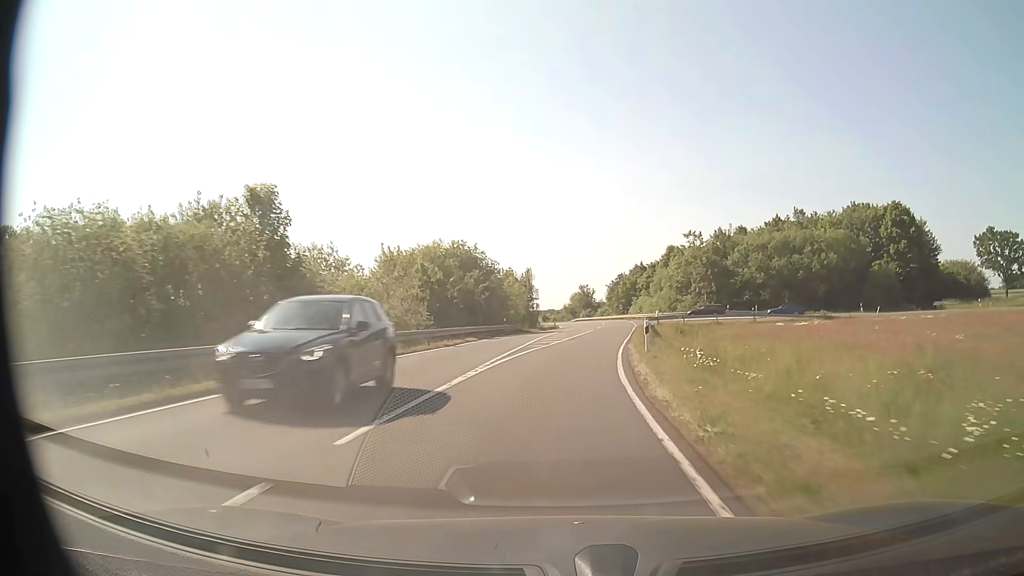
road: secondary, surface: asphalt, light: Day
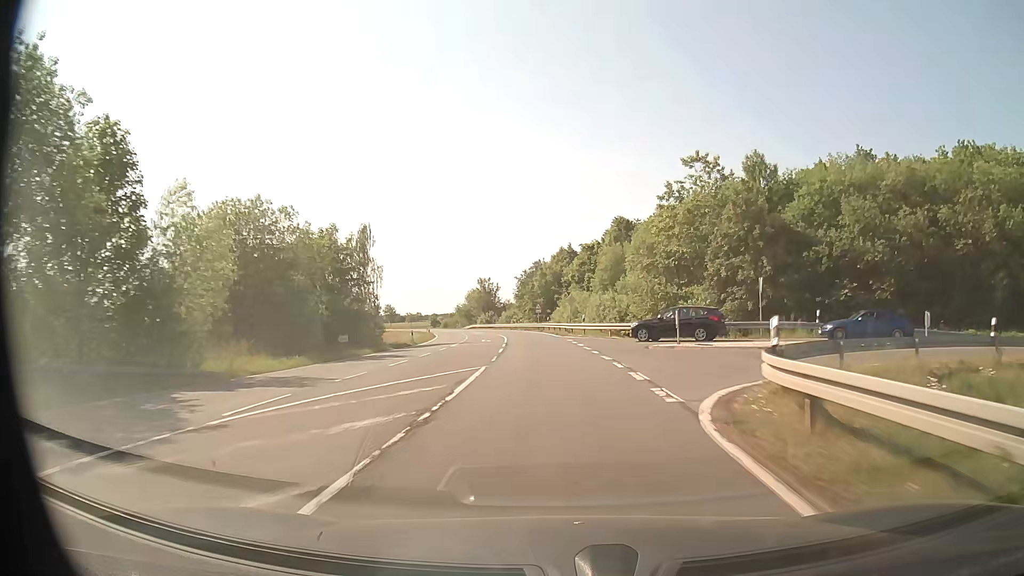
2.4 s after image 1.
(+3.7, +49.8) m; +8°
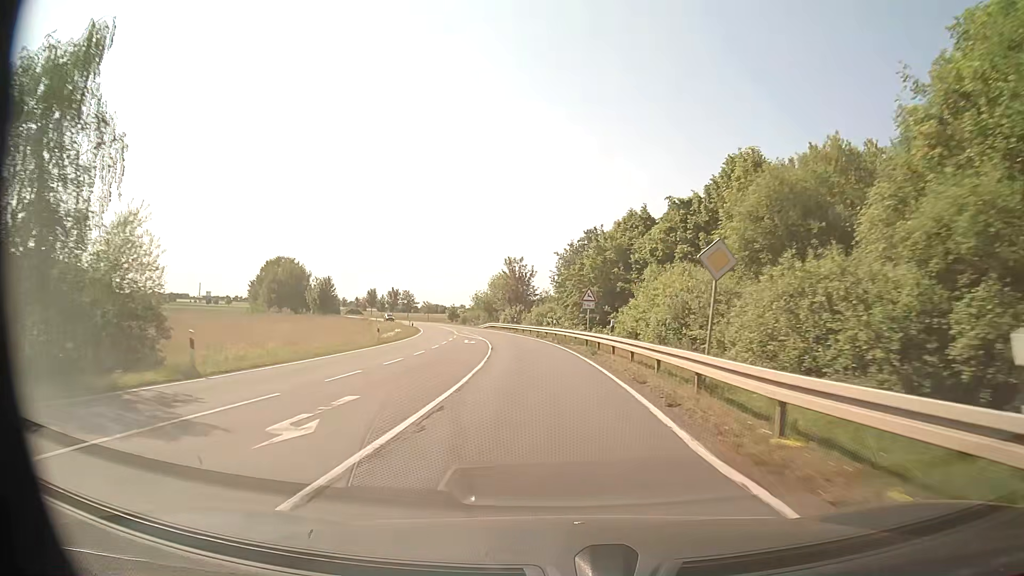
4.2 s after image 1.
(-0.8, +37.7) m; -4°
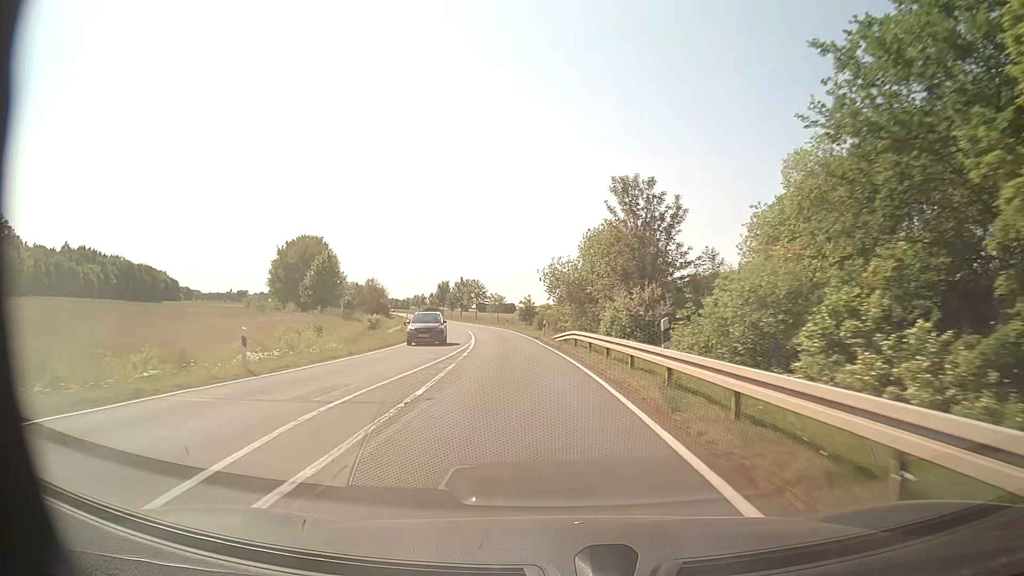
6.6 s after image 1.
(-3.6, +50.8) m; -9°
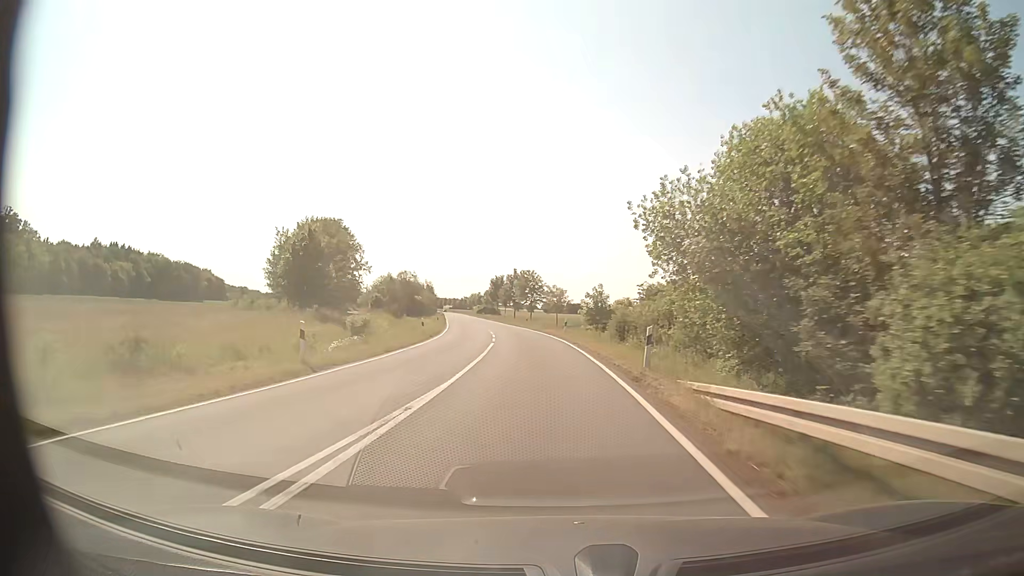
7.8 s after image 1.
(-1.3, +25.9) m; -6°
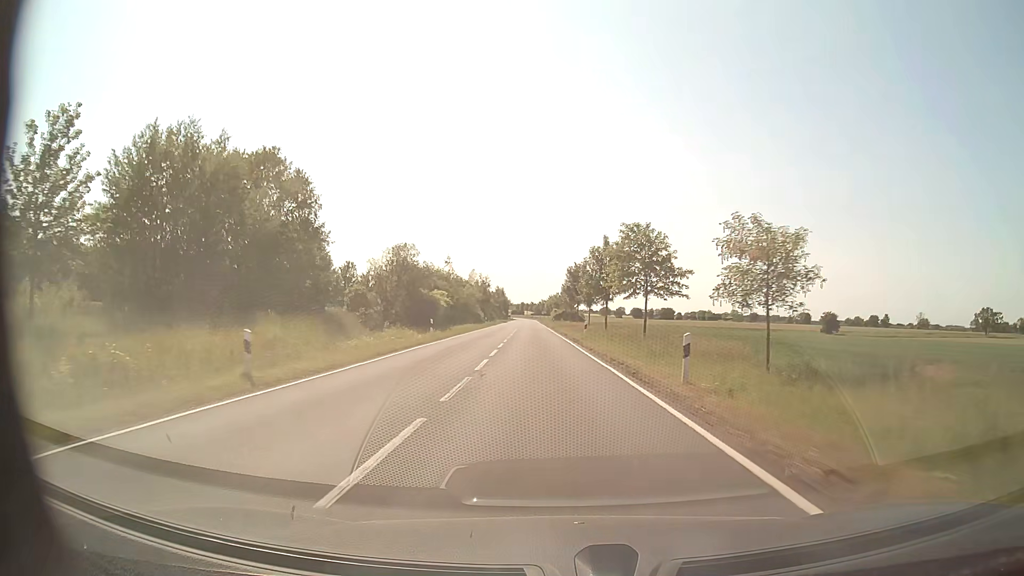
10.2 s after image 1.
(-3.7, +52.8) m; -7°
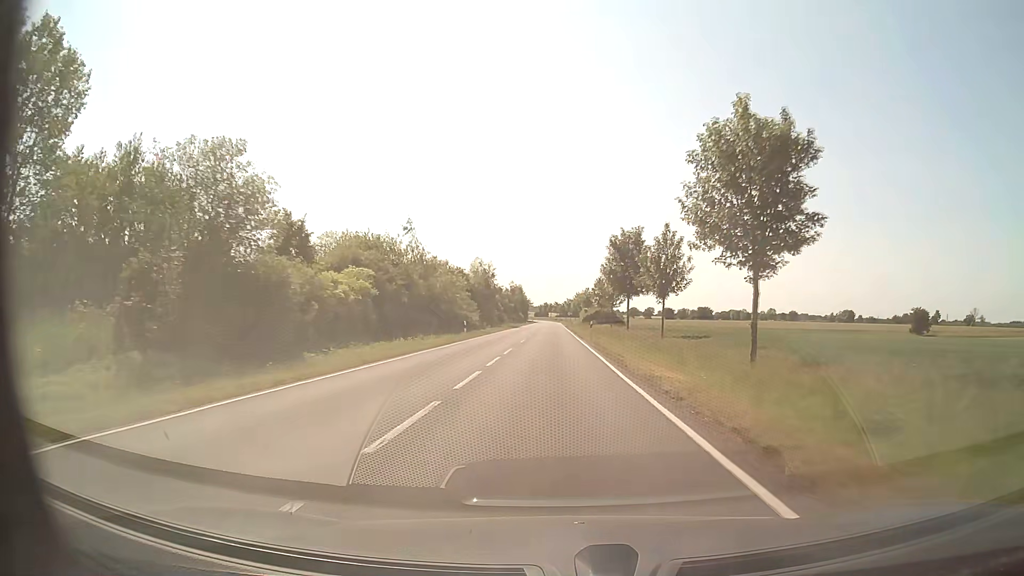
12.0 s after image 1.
(-1.2, +40.5) m; -2°
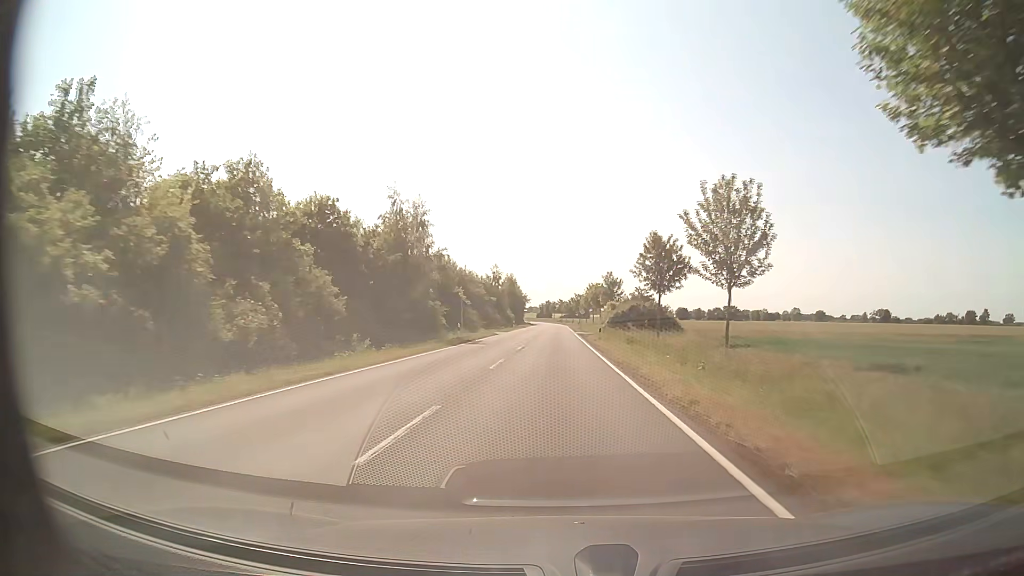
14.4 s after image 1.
(-0.2, +55.0) m; 0°
(0, +10) (0, +20) (0, +30) (0, +40) (0, +50) (0, +60) (0, +70) (0, +80) (0, +90) (0, +100) m
